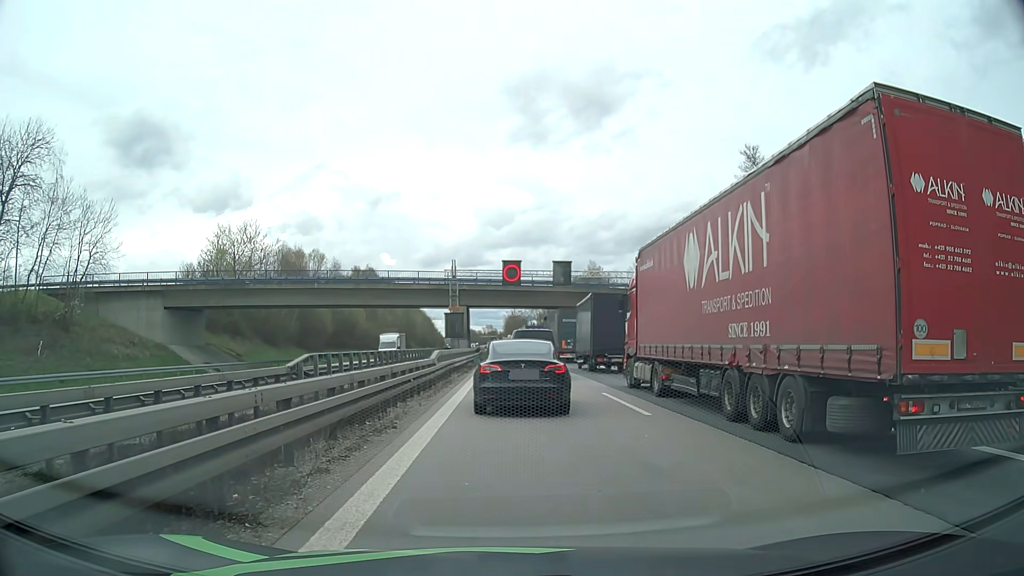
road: motorway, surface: asphalt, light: Day
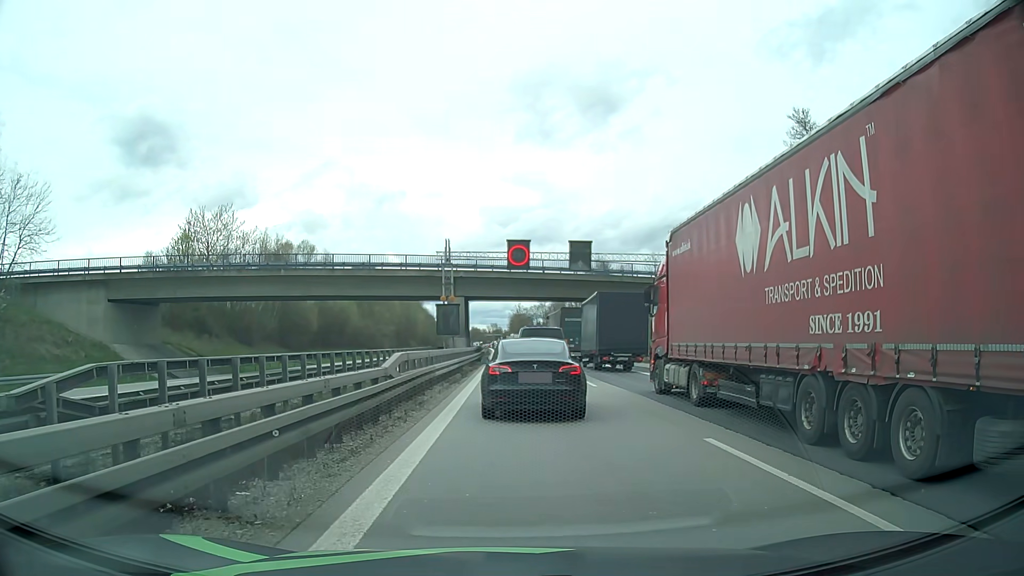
(0.0, +9.5) m; 0°
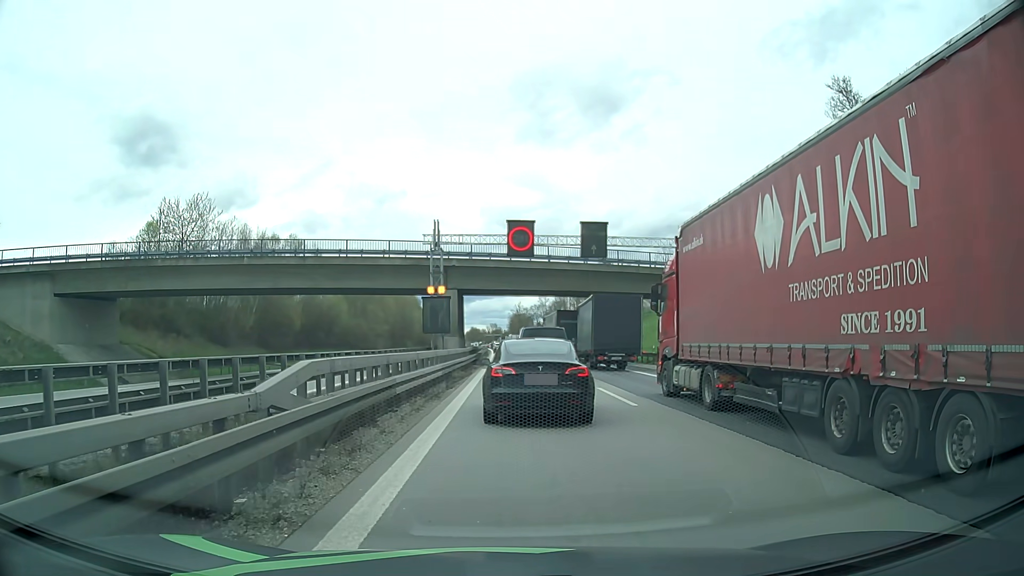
(0.0, +6.7) m; 0°
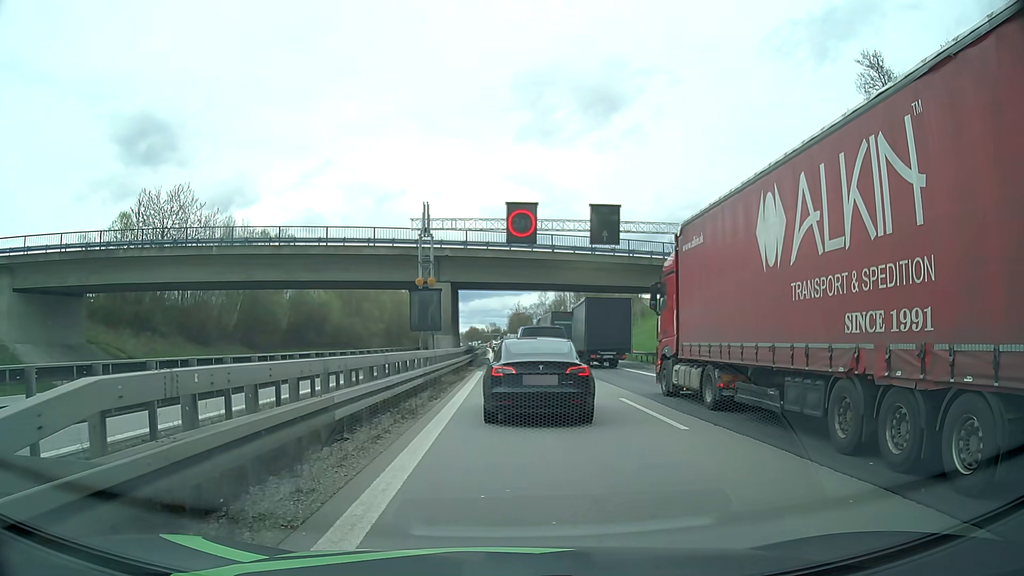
(0.0, +4.3) m; 0°
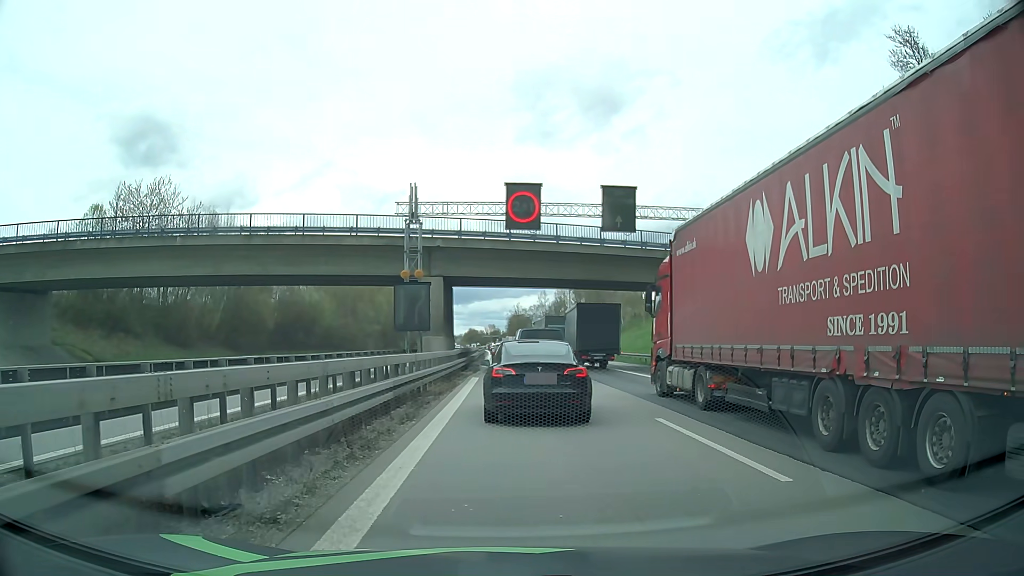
(0.0, +4.1) m; 0°
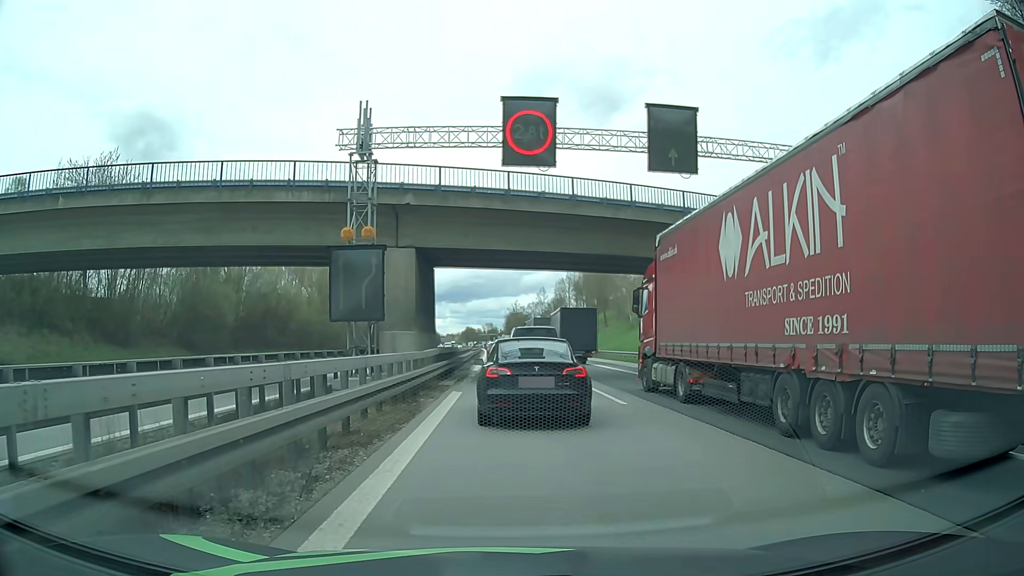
(0.0, +9.5) m; 0°
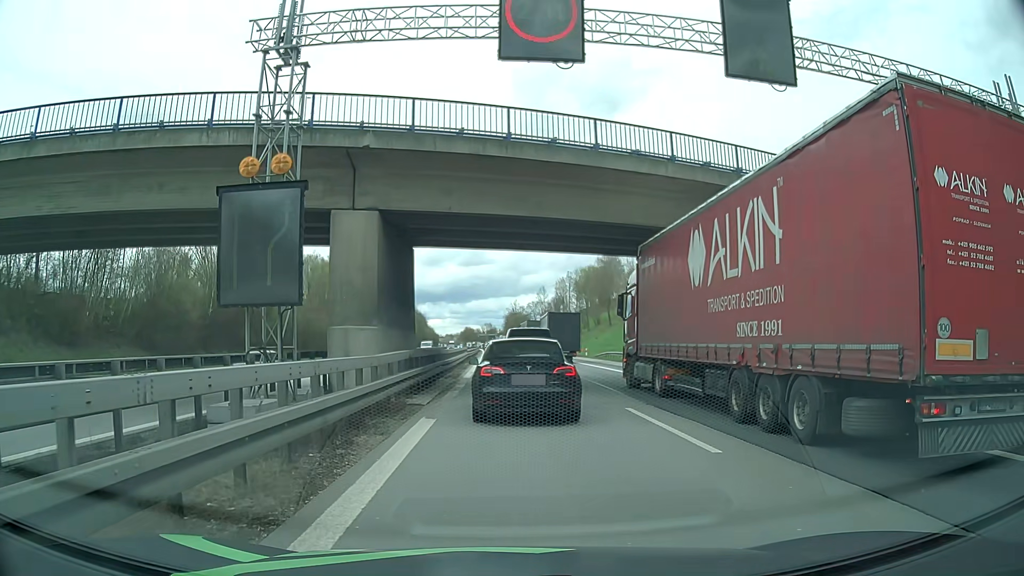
(0.0, +6.8) m; 0°
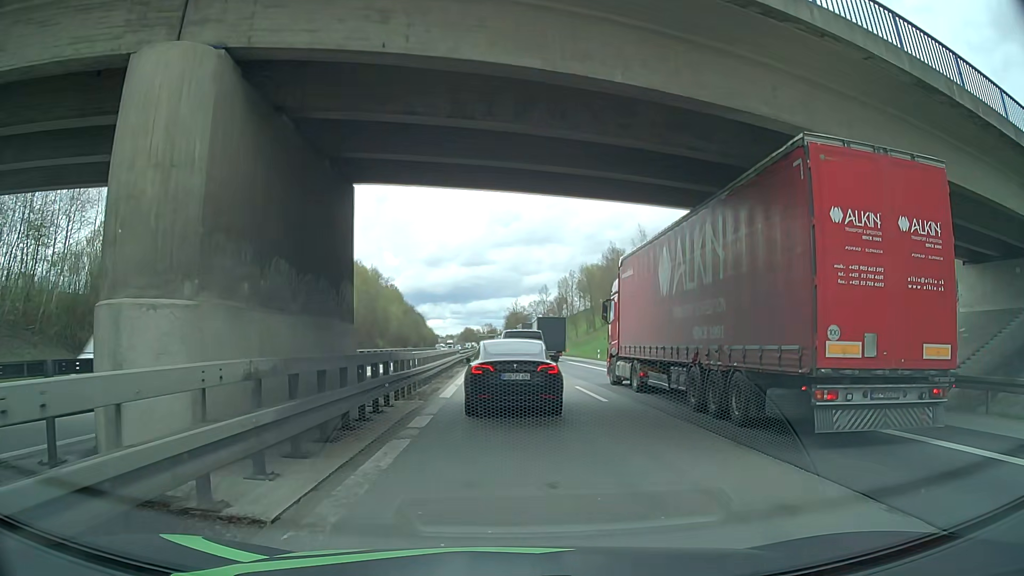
(0.0, +10.3) m; +1°
(0, +10) (0, +20) (0, +30) (-1, +40) (-1, +50) (-1, +60) (-2, +70) (-2, +80) (-3, +90) (-3, +100) m
